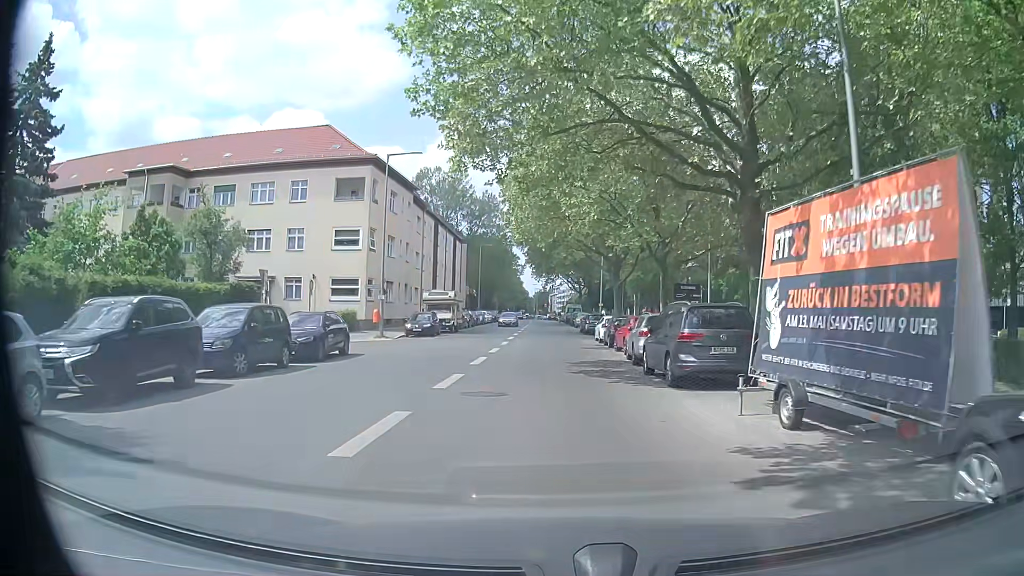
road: tertiary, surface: asphalt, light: Day
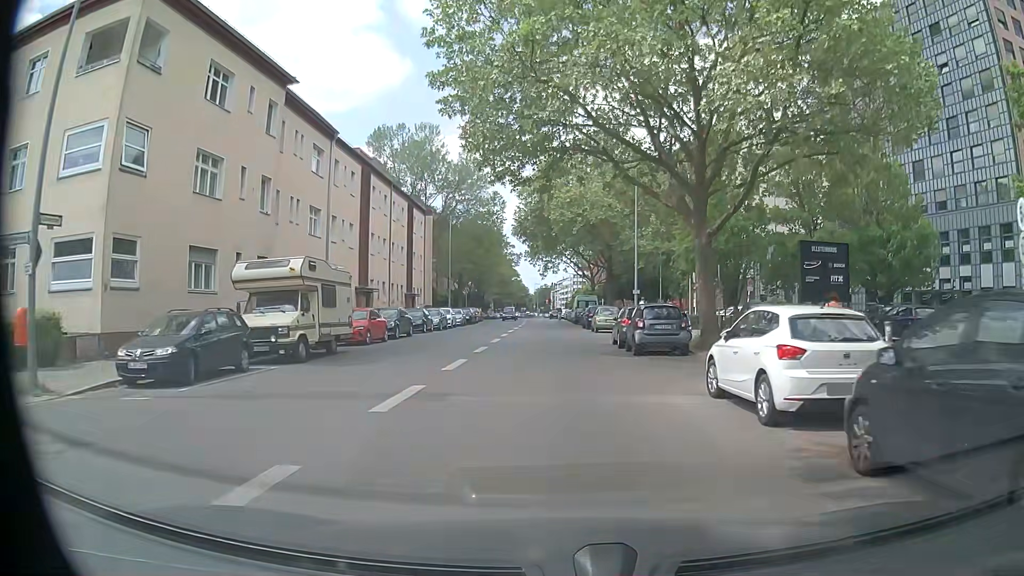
(+0.1, +28.3) m; +1°
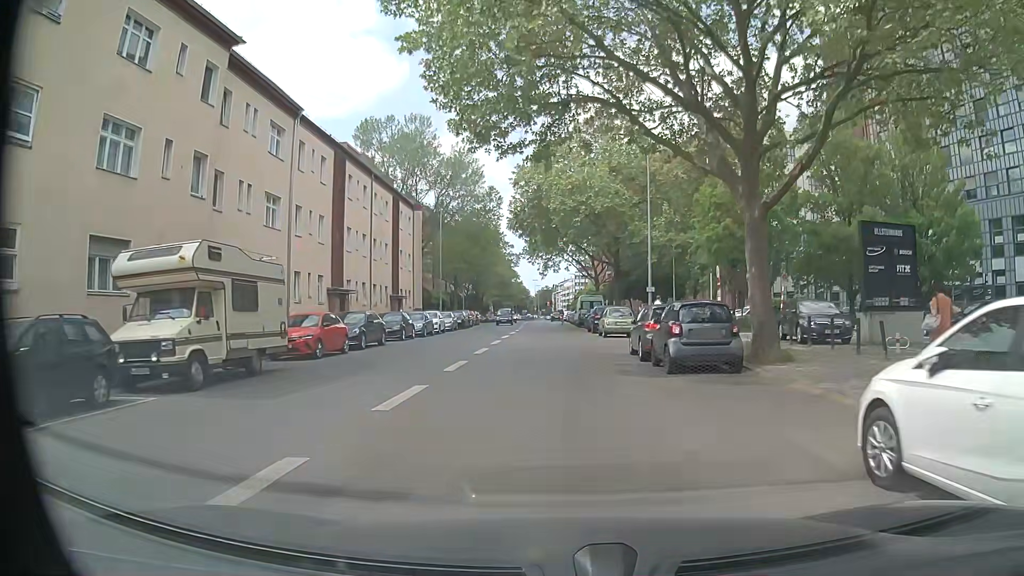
(0.0, +5.8) m; 0°
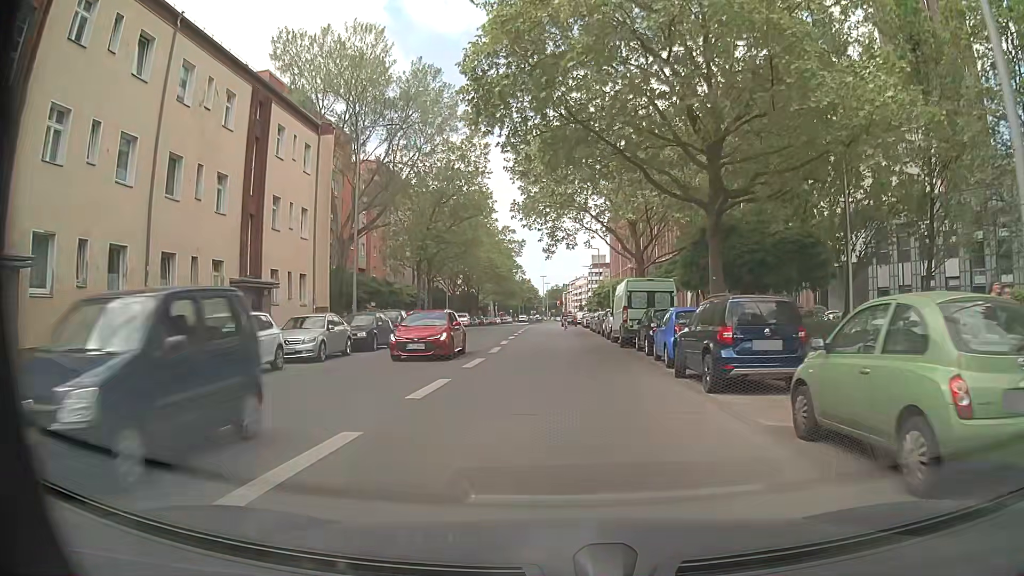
(-0.5, +28.8) m; -1°
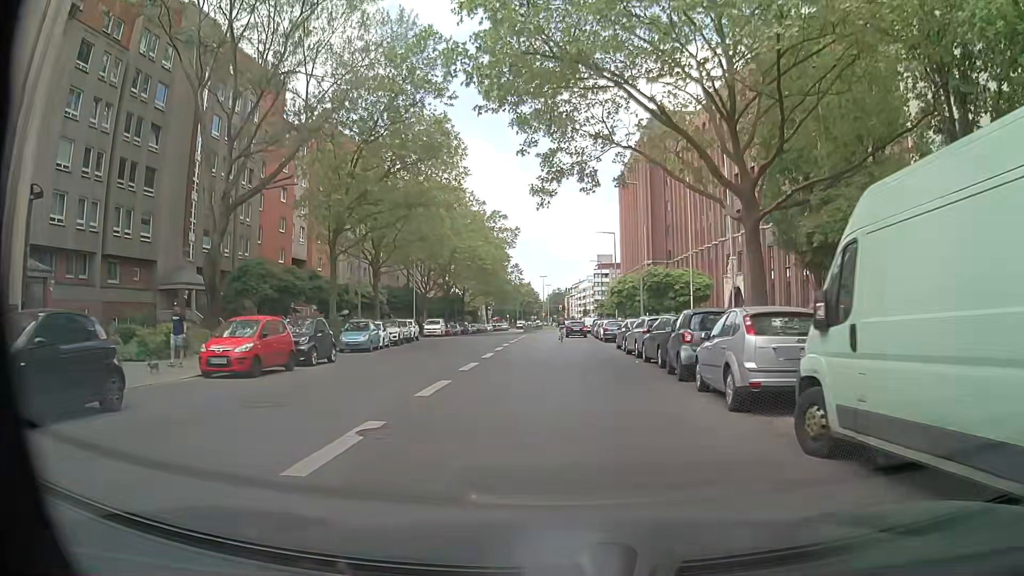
(-0.4, +23.0) m; -2°
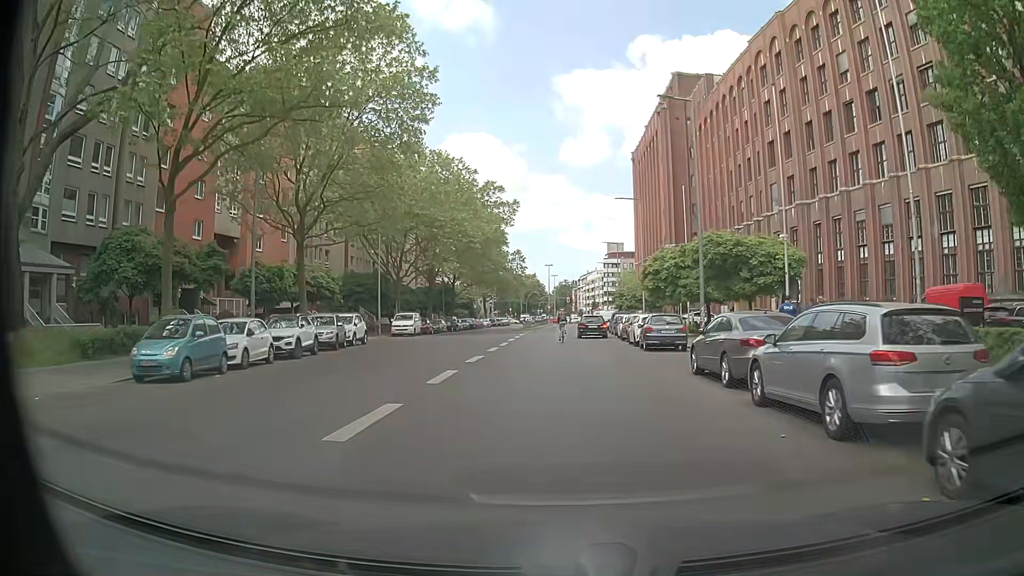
(+0.2, +16.7) m; 0°
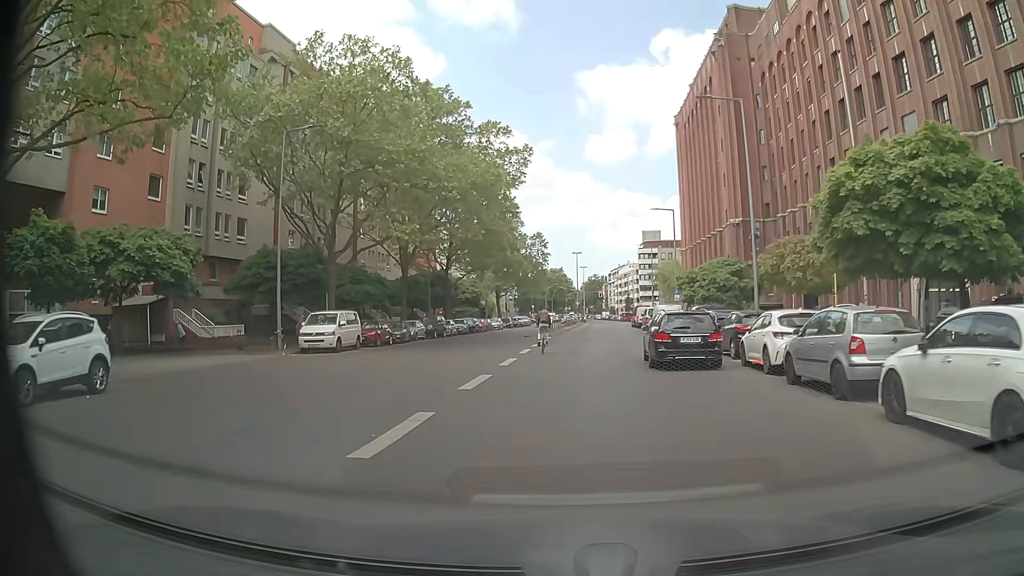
(0.0, +24.5) m; -2°
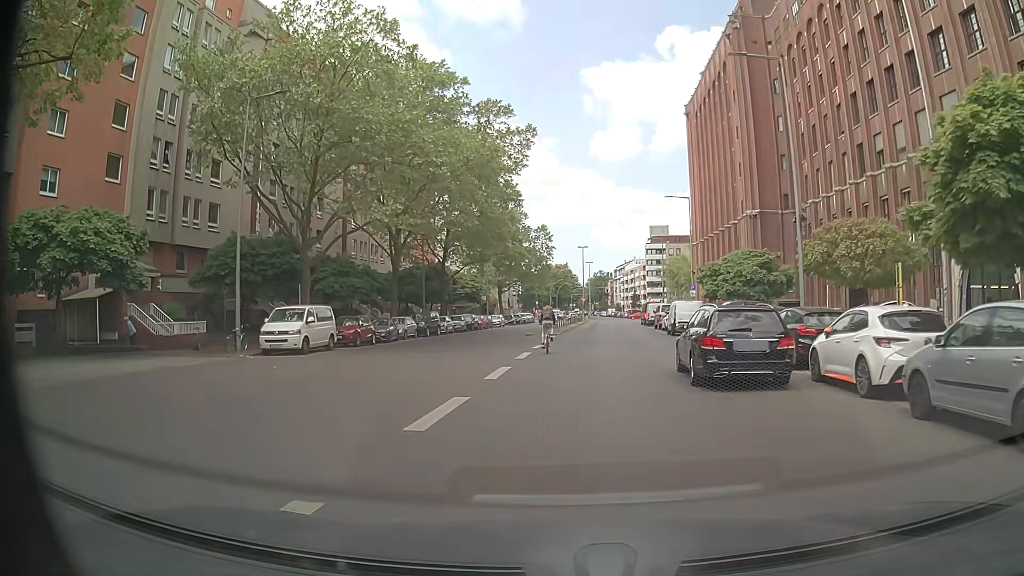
(-0.1, +4.9) m; -2°
(0, +10) (+1, +20) (+2, +30) (+4, +40) (+5, +50) (+6, +60) (+7, +70) (+8, +80) (+9, +89) (+10, +99) m
